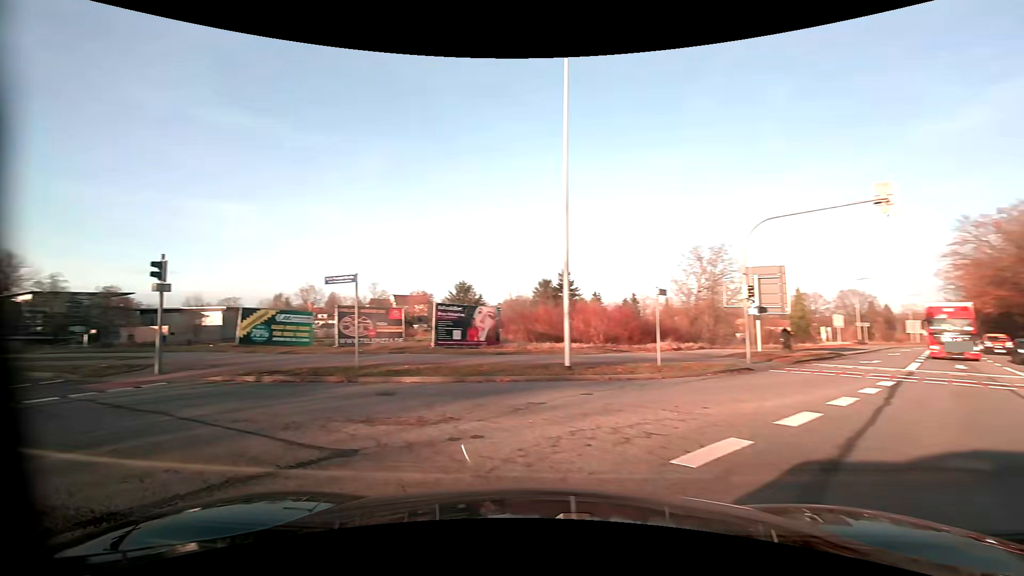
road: residential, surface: asphalt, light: Day
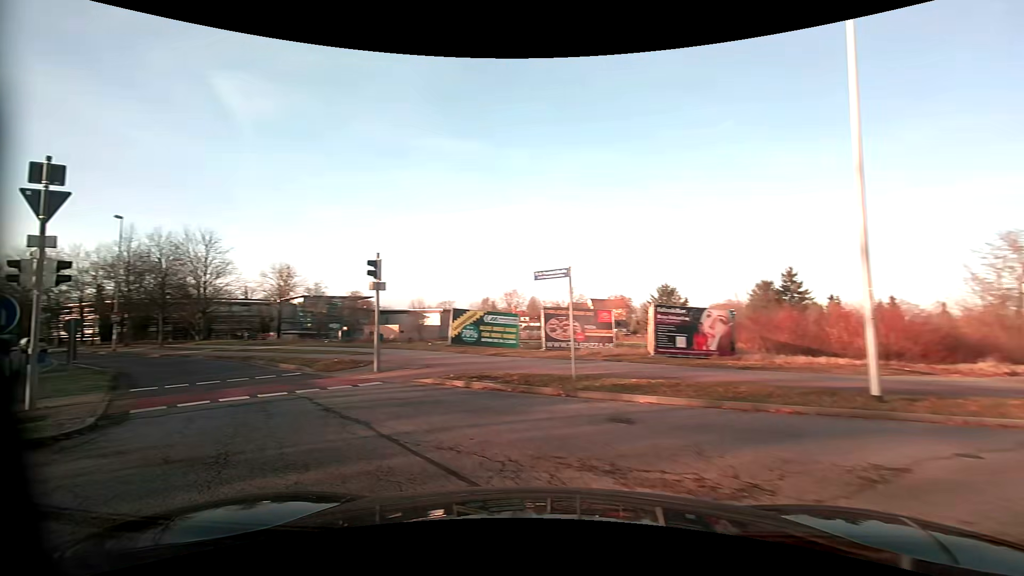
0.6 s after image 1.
(-0.6, +2.7) m; -23°
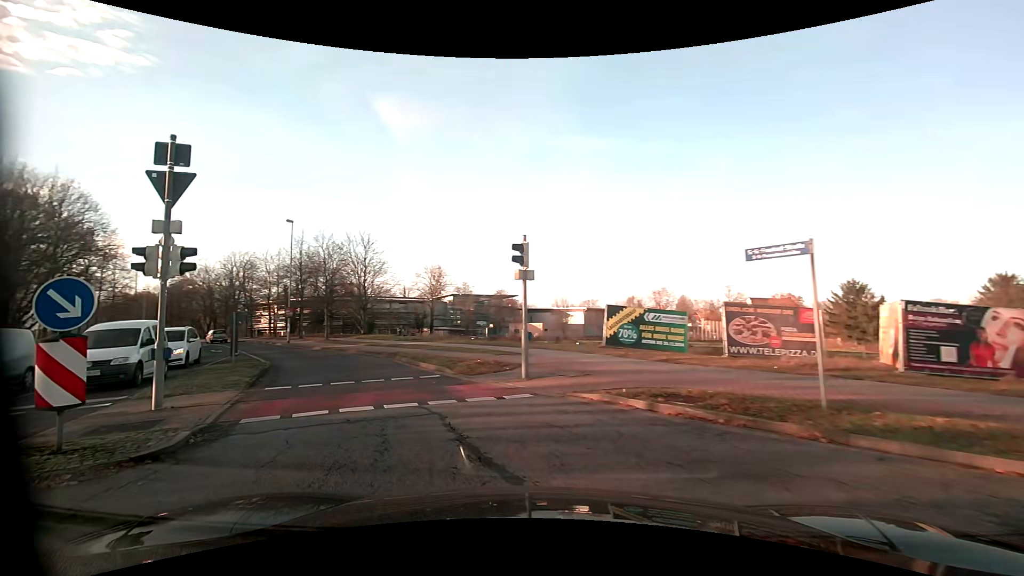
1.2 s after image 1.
(-0.5, +3.0) m; -15°
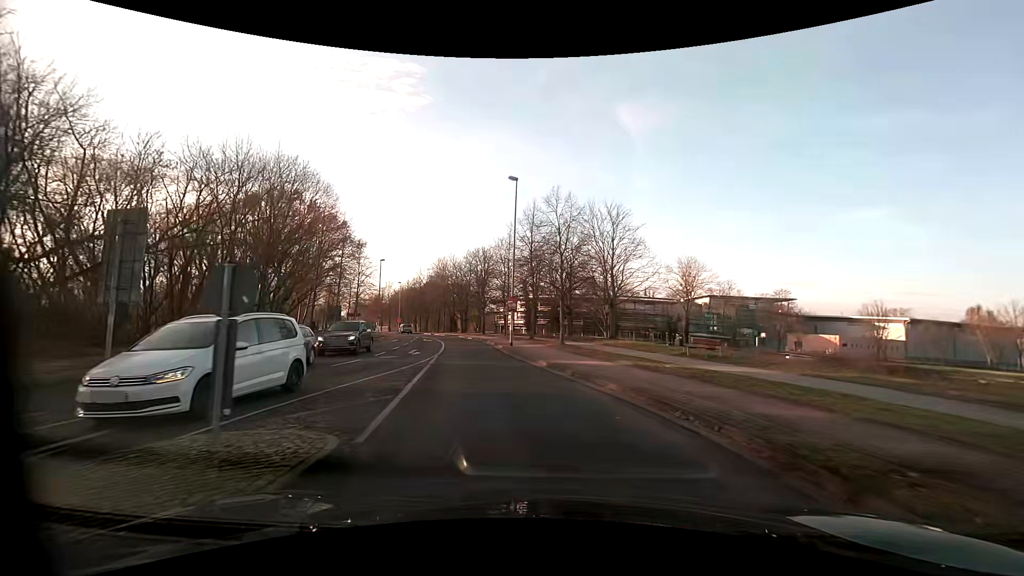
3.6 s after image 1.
(-5.4, +15.3) m; -27°
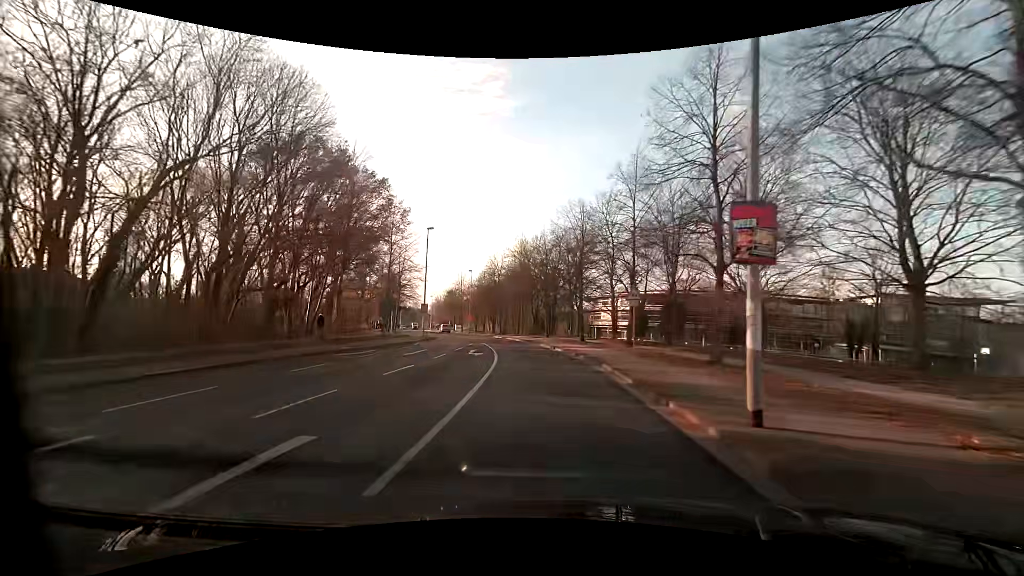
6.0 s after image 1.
(-2.8, +23.4) m; -10°
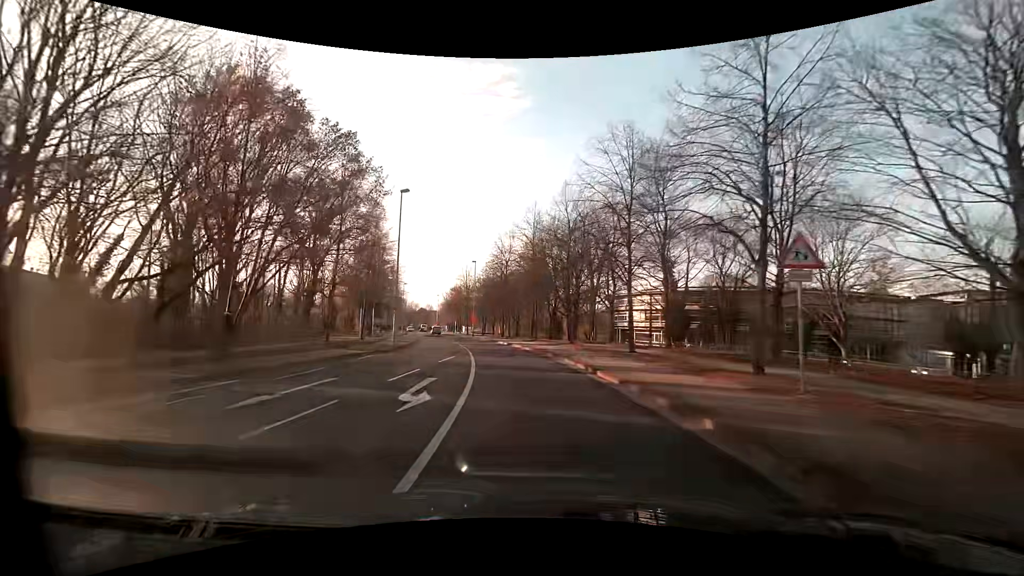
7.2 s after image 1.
(-0.2, +13.5) m; -1°
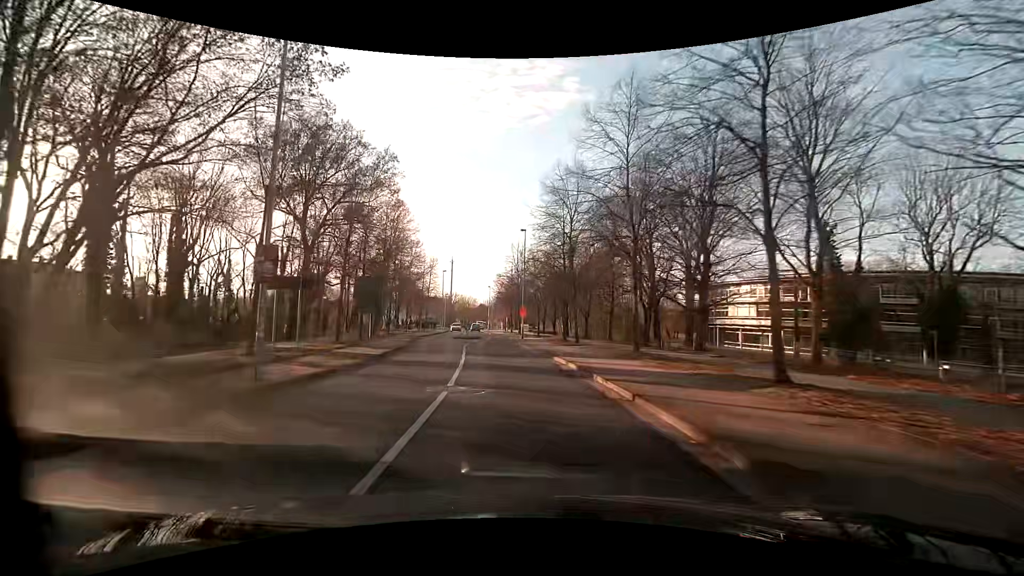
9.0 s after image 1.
(-1.3, +20.9) m; -8°
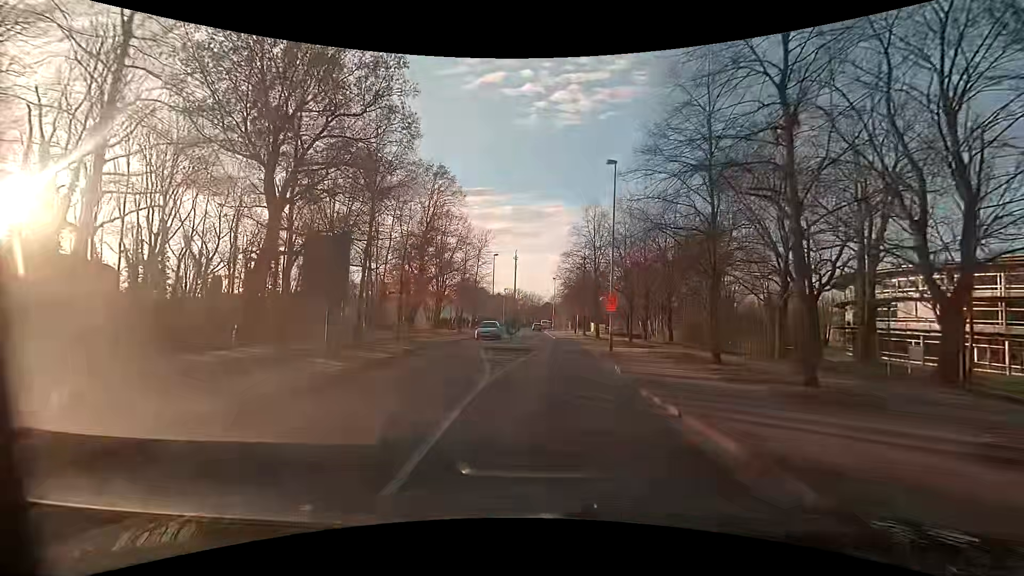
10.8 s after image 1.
(-1.3, +19.2) m; -7°
(0, +10) (+1, +20) (+1, +30) (0, +40) (-1, +50) (-1, +60) (-1, +70) (-1, +80) (-2, +90) (-2, +100) m
